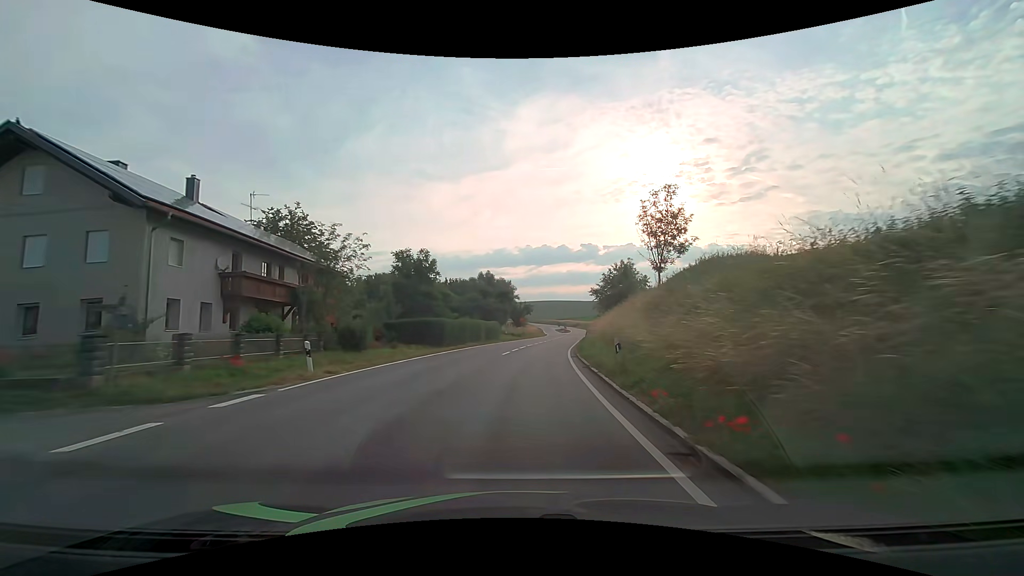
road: secondary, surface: asphalt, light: Day
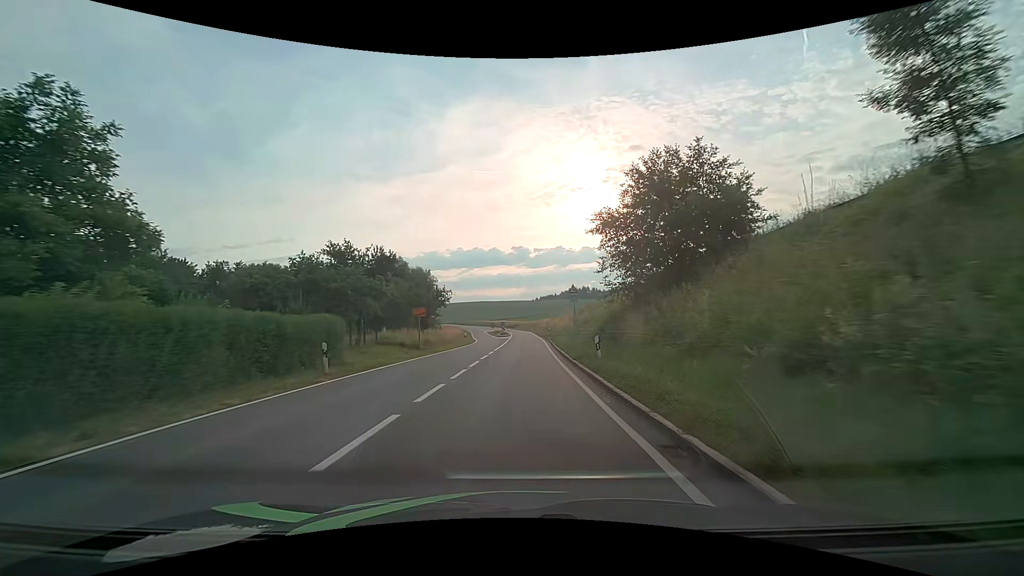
(+2.4, +39.0) m; +8°
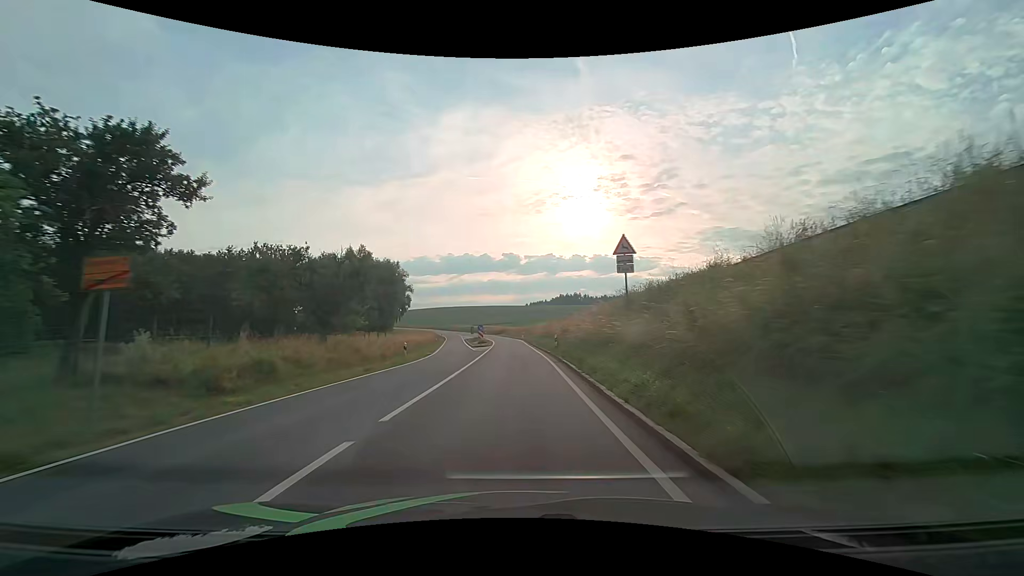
(+0.2, +24.3) m; +1°
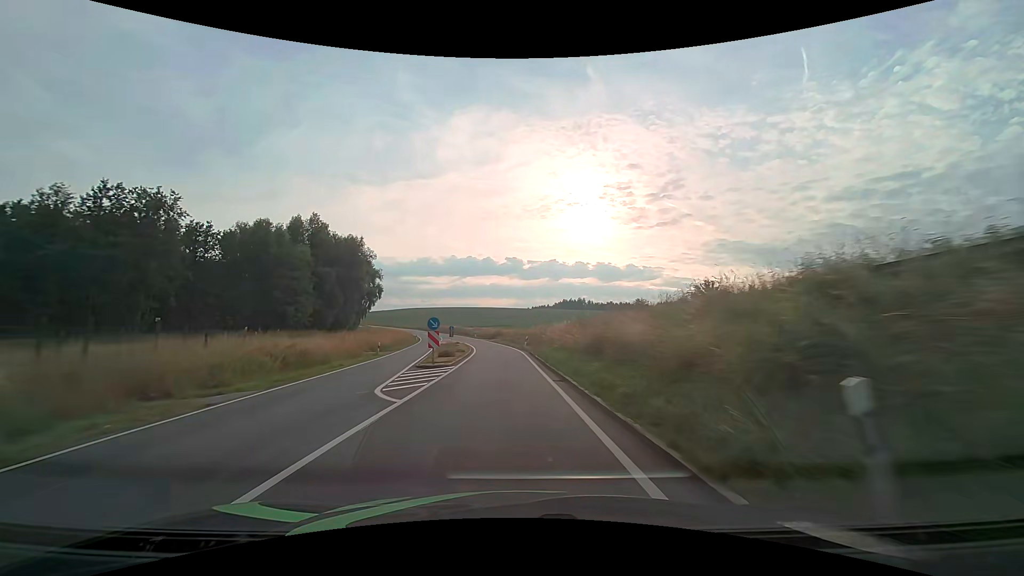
(+0.1, +28.3) m; 0°
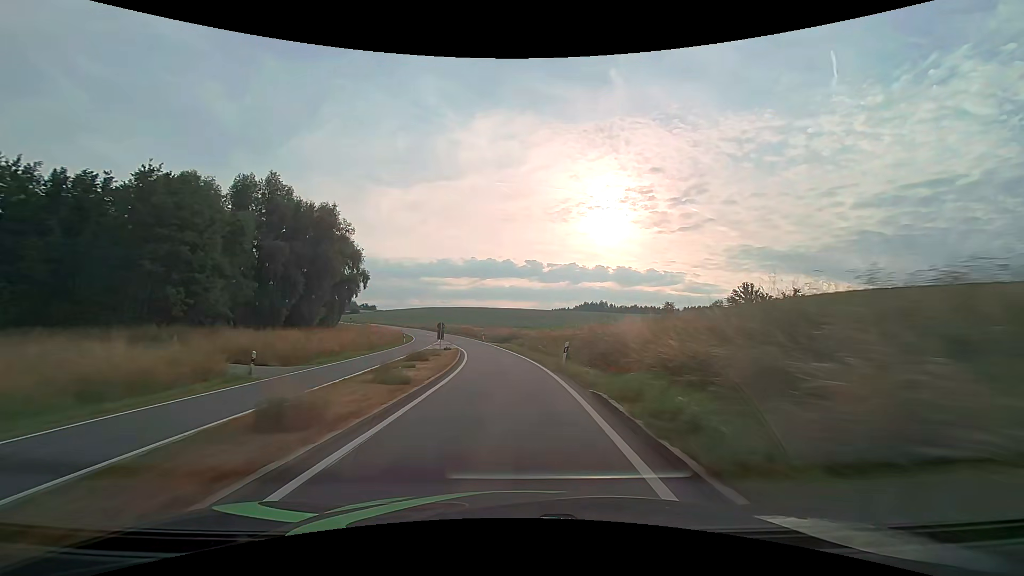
(-0.4, +22.1) m; -2°
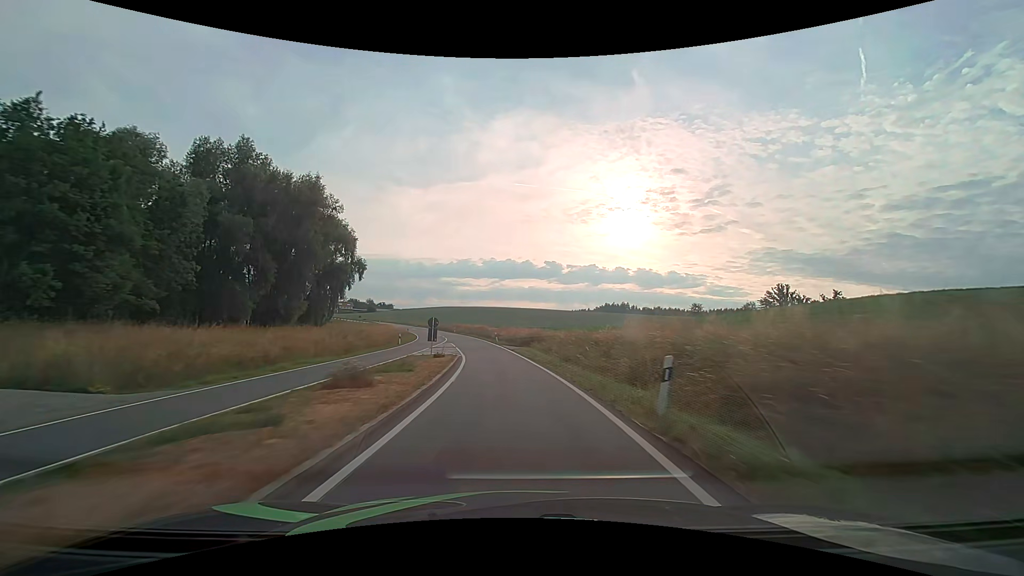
(-0.2, +12.0) m; -2°
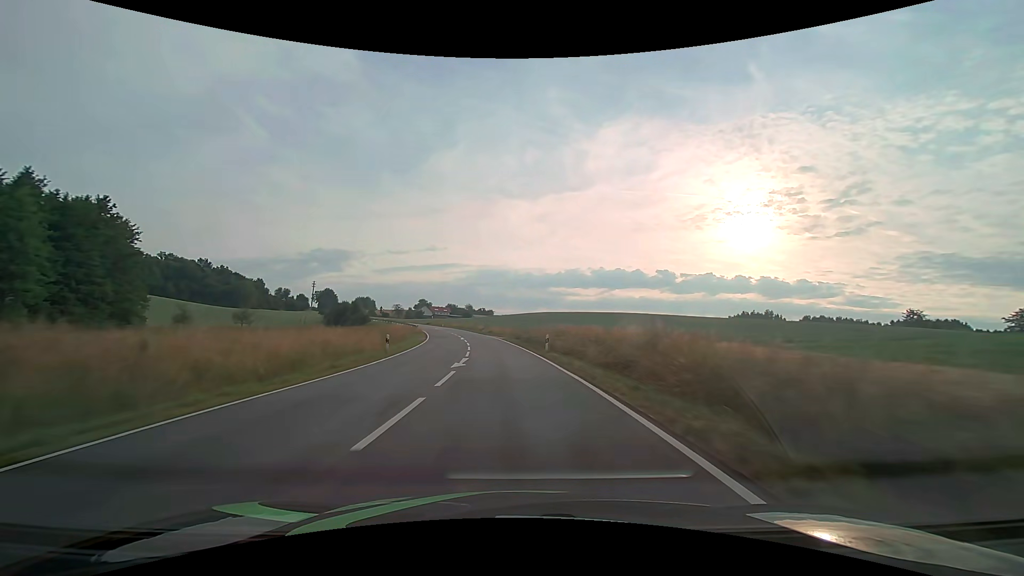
(-7.2, +66.7) m; -12°
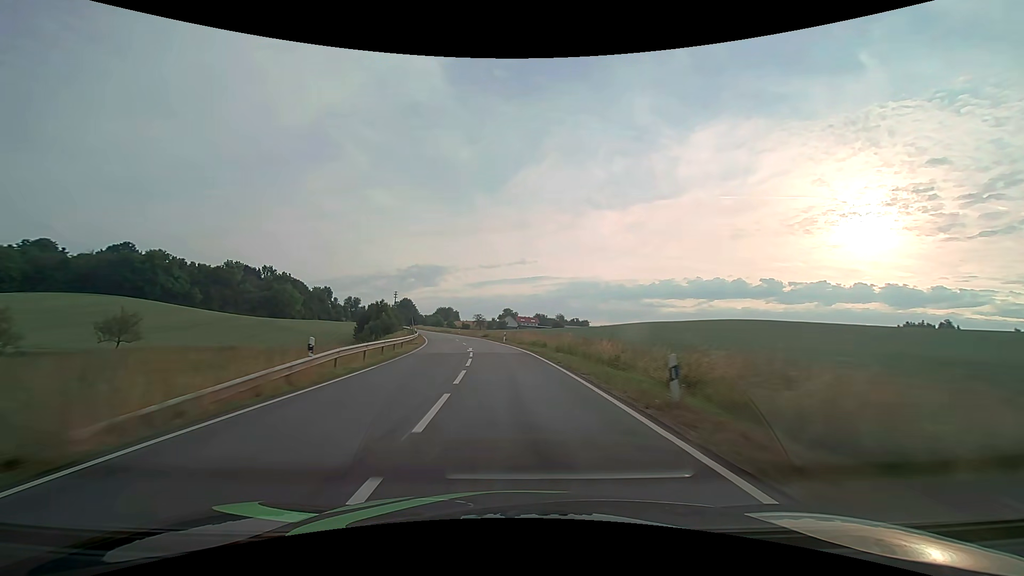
(-5.8, +59.5) m; -11°
(0, +10) (-1, +20) (-1, +30) (-3, +40) (-4, +50) (-6, +60) (-8, +69) (-10, +79) (-13, +89) (-16, +98) m
